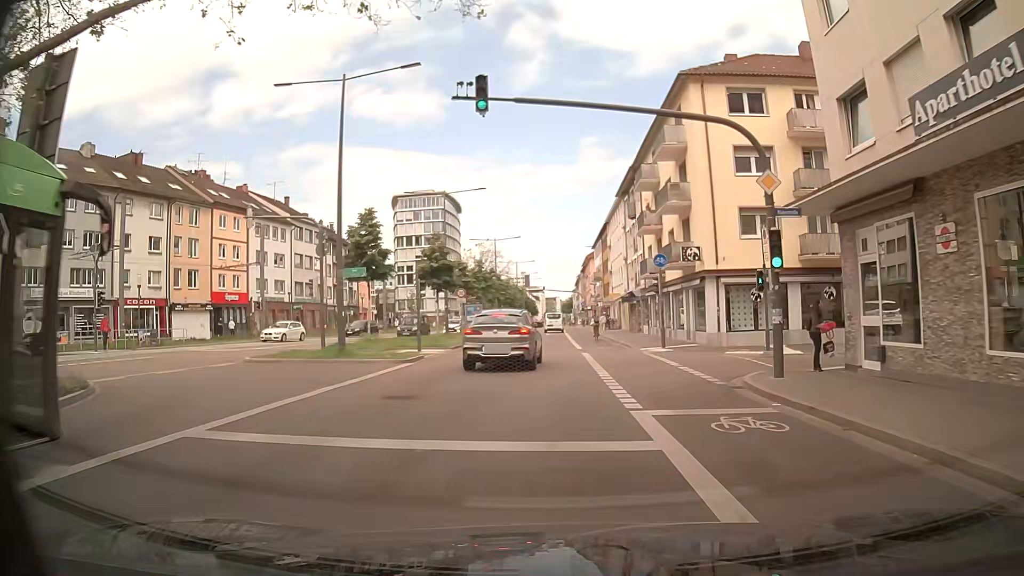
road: primary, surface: asphalt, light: Day
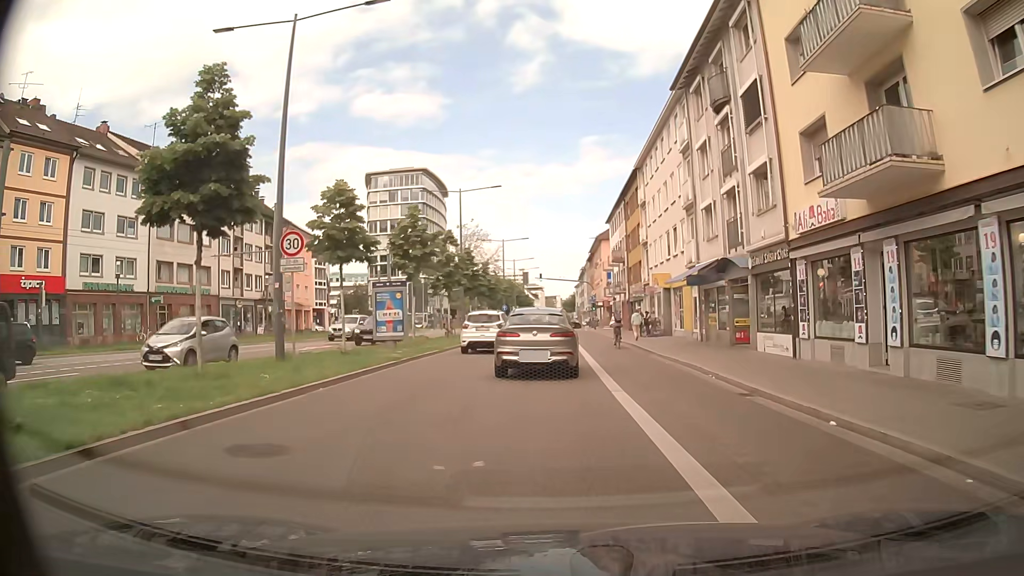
(+0.2, +28.1) m; +1°
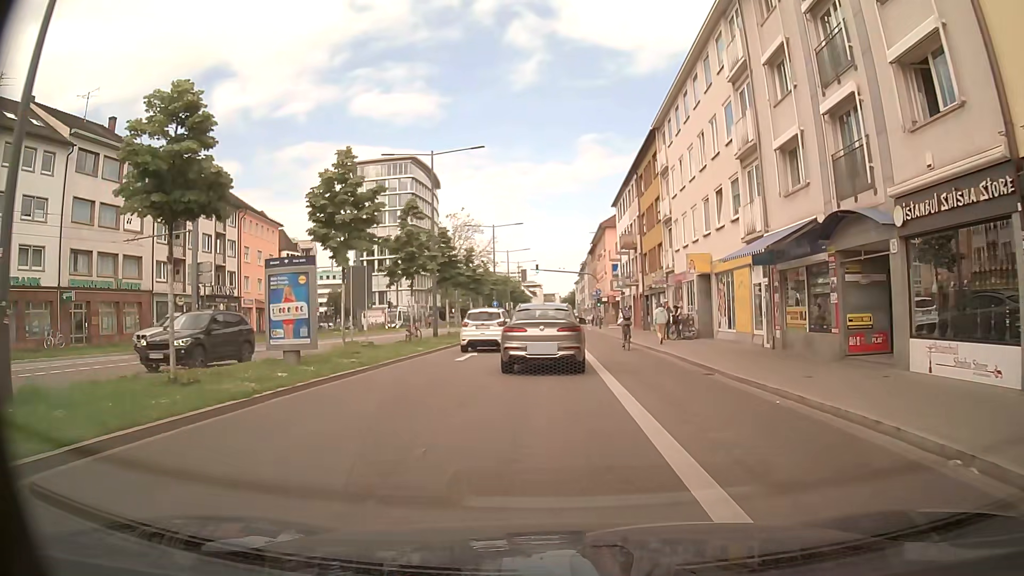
(0.0, +10.2) m; 0°
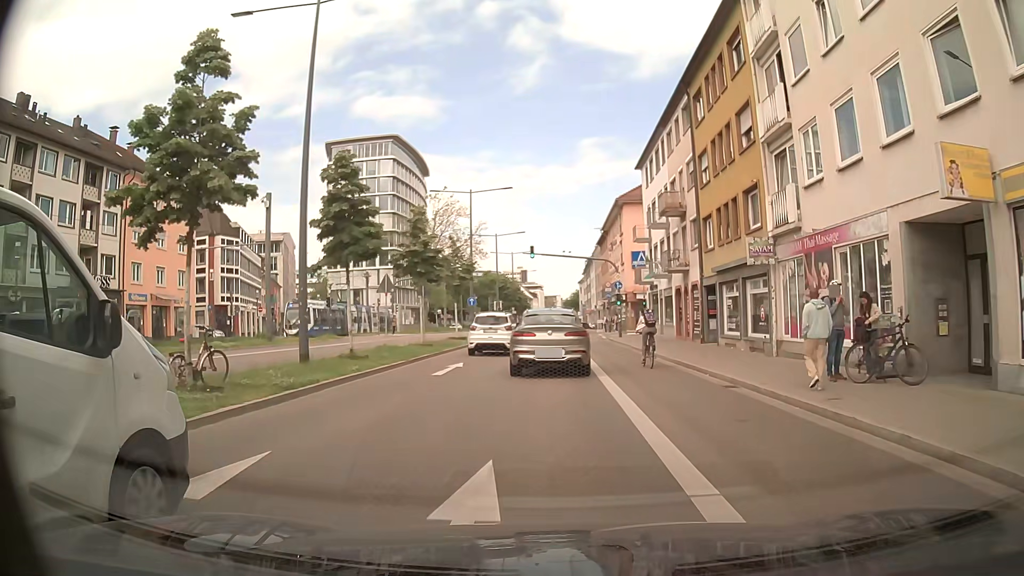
(0.0, +19.1) m; -1°
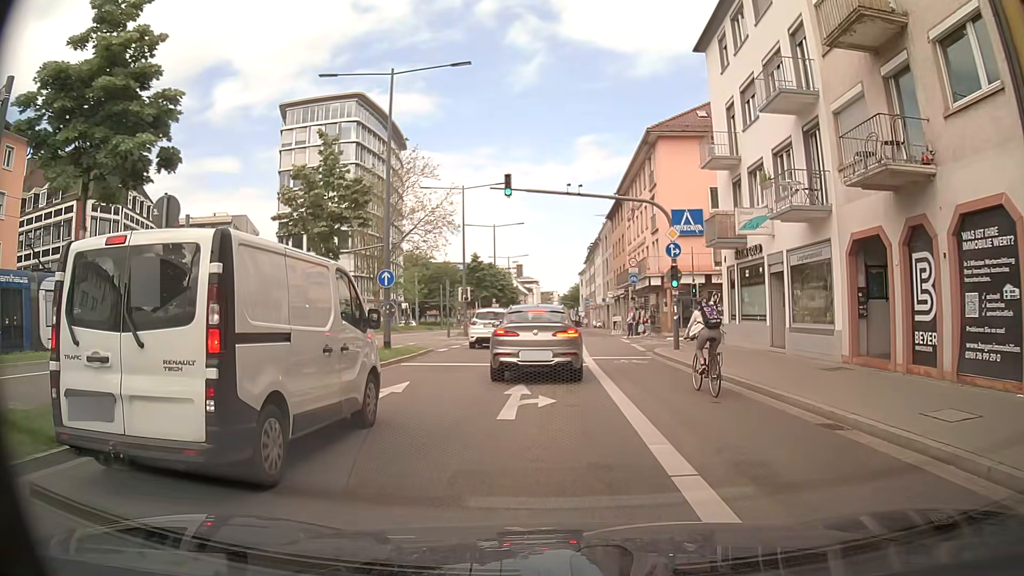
(+0.4, +22.6) m; 0°
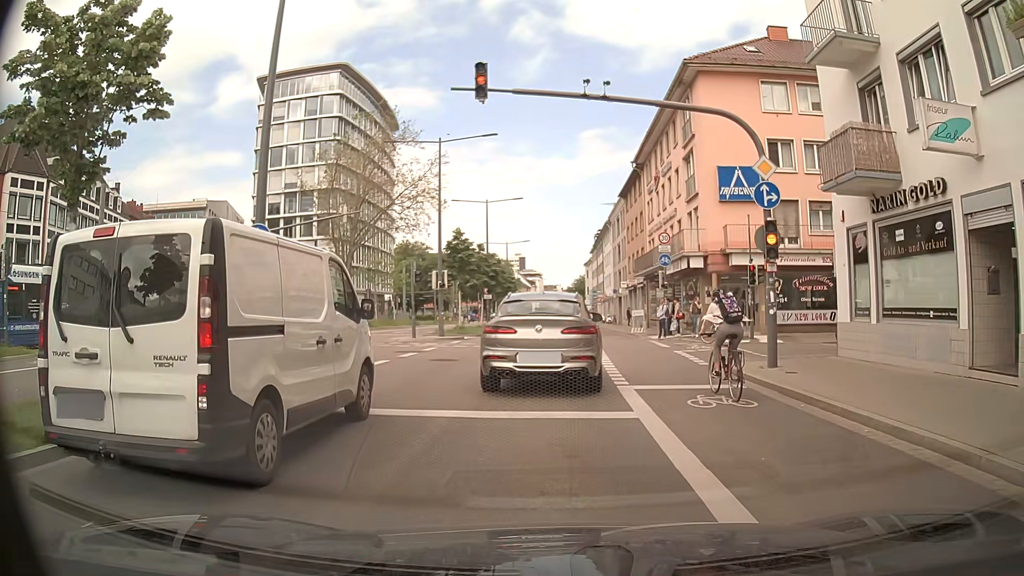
(+0.1, +10.3) m; -2°
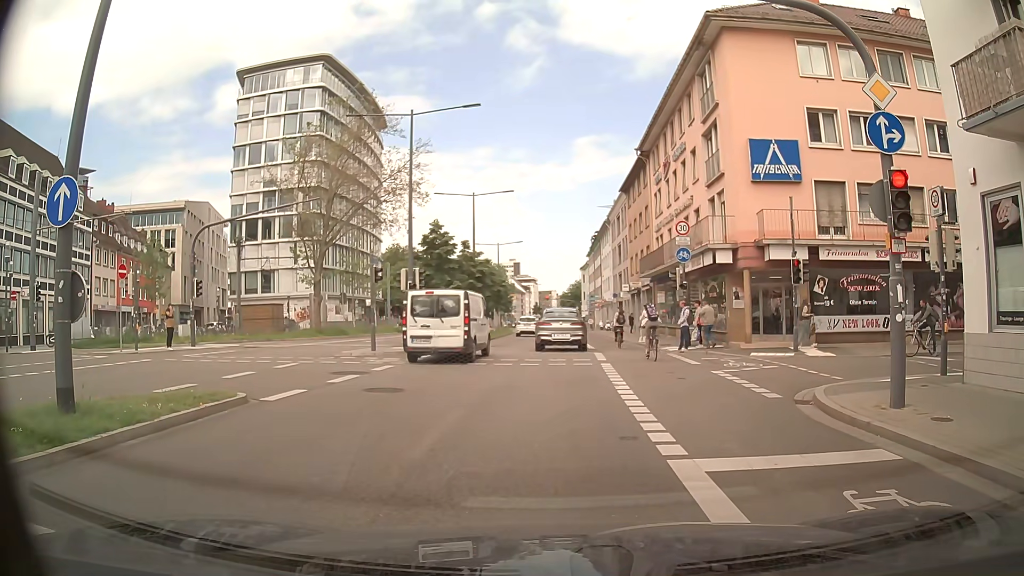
(+0.2, +5.4) m; +2°
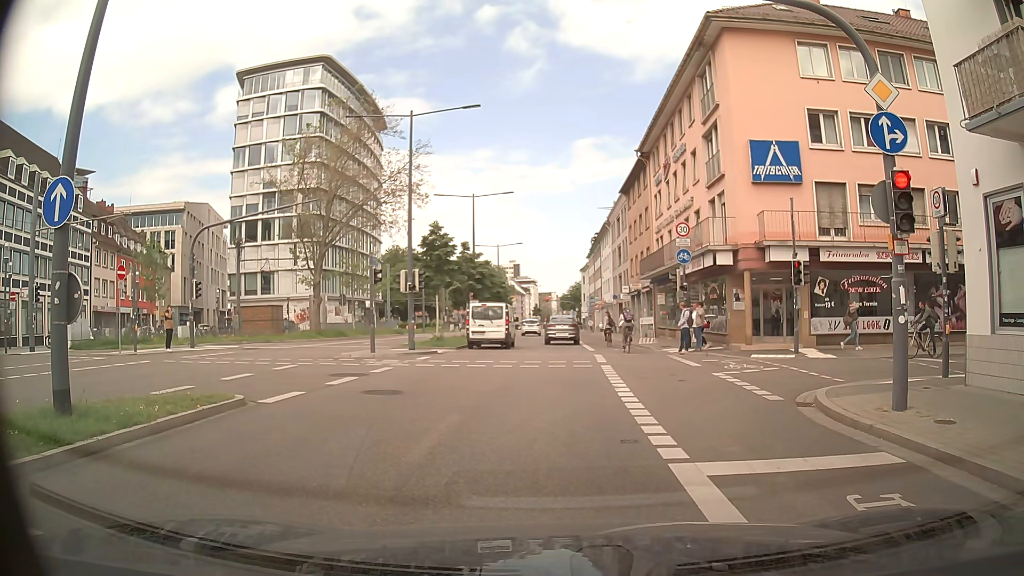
(0.0, +0.1) m; 0°
